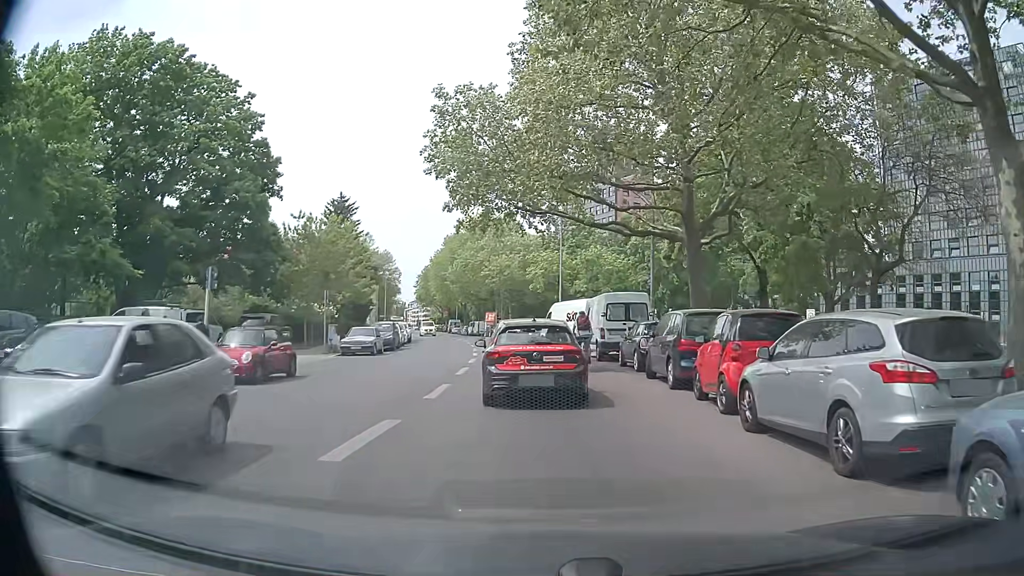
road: tertiary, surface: asphalt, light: Day
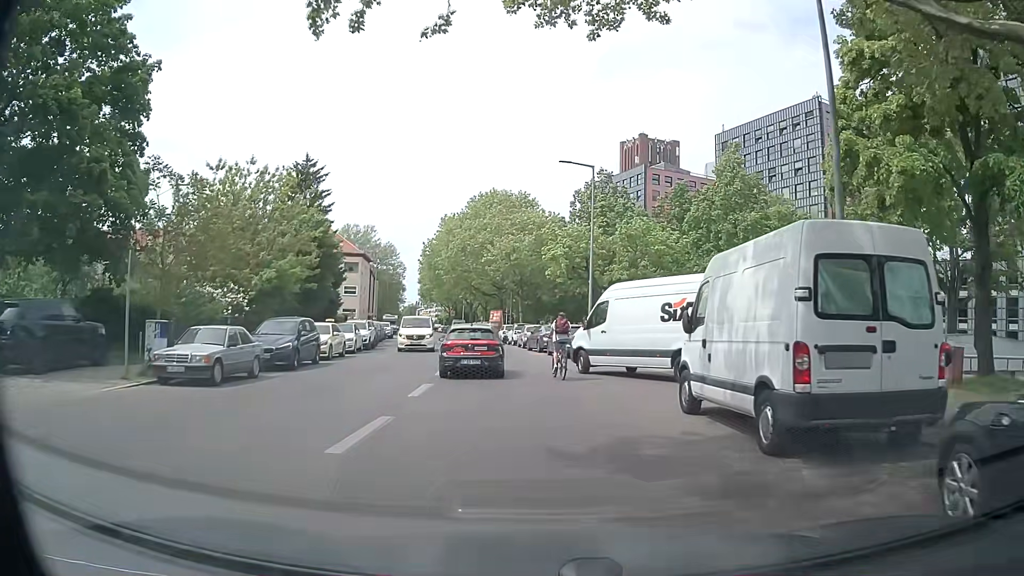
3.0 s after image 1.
(-0.3, +17.7) m; -2°
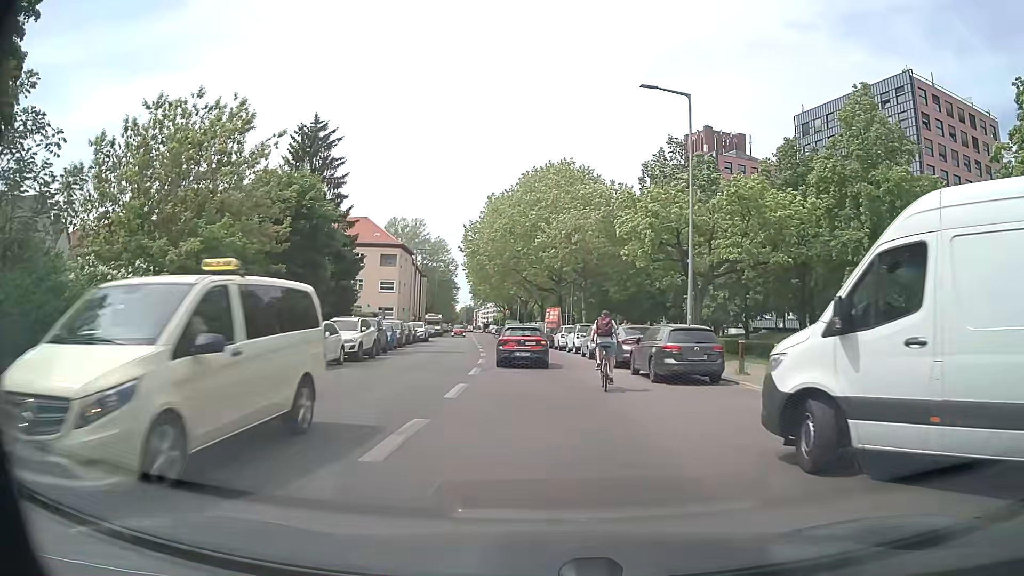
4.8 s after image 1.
(-0.4, +12.7) m; -6°
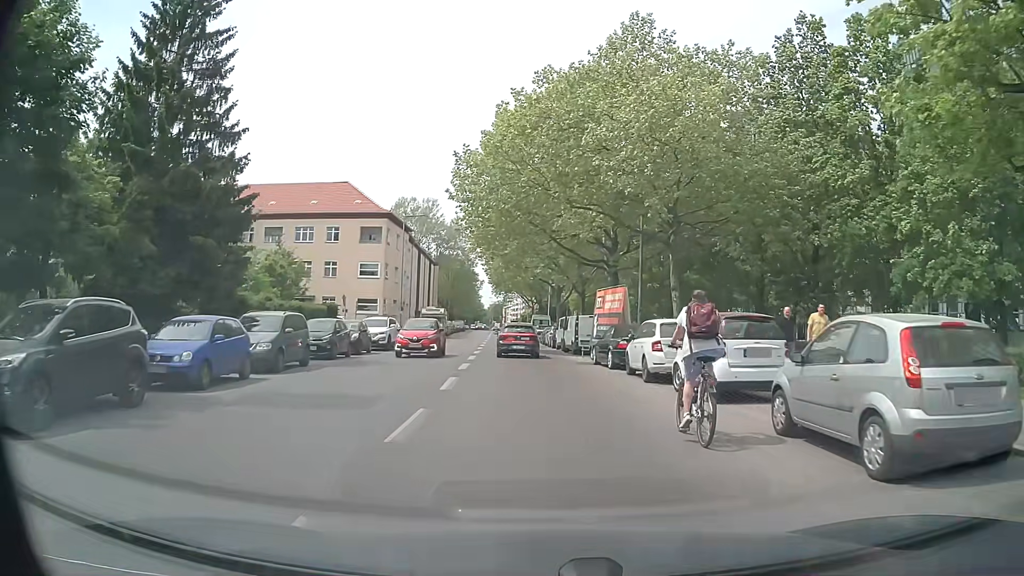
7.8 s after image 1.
(-0.3, +23.4) m; -2°
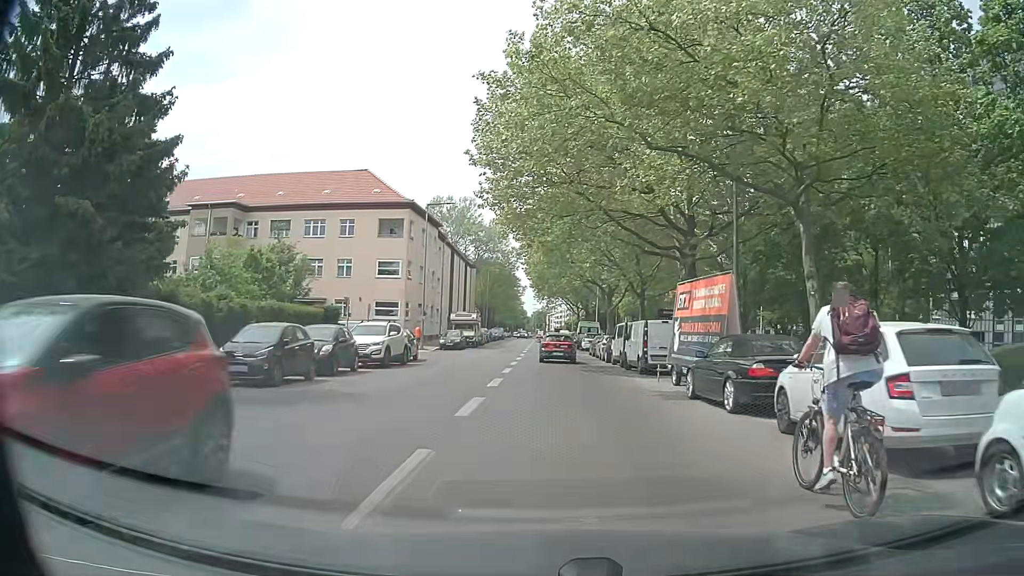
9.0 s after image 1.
(-0.3, +9.3) m; -4°
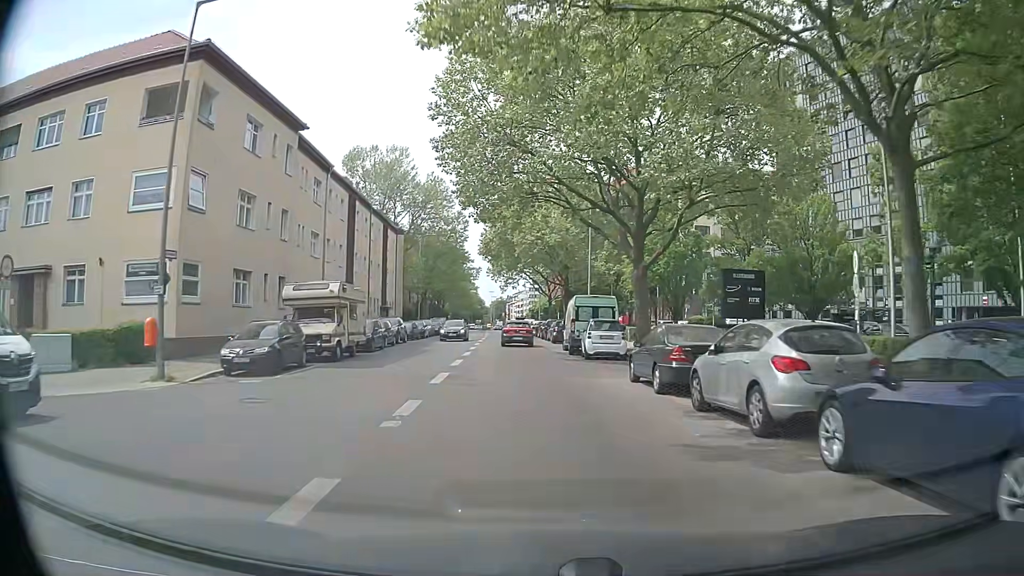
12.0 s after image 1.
(+0.1, +32.9) m; +4°
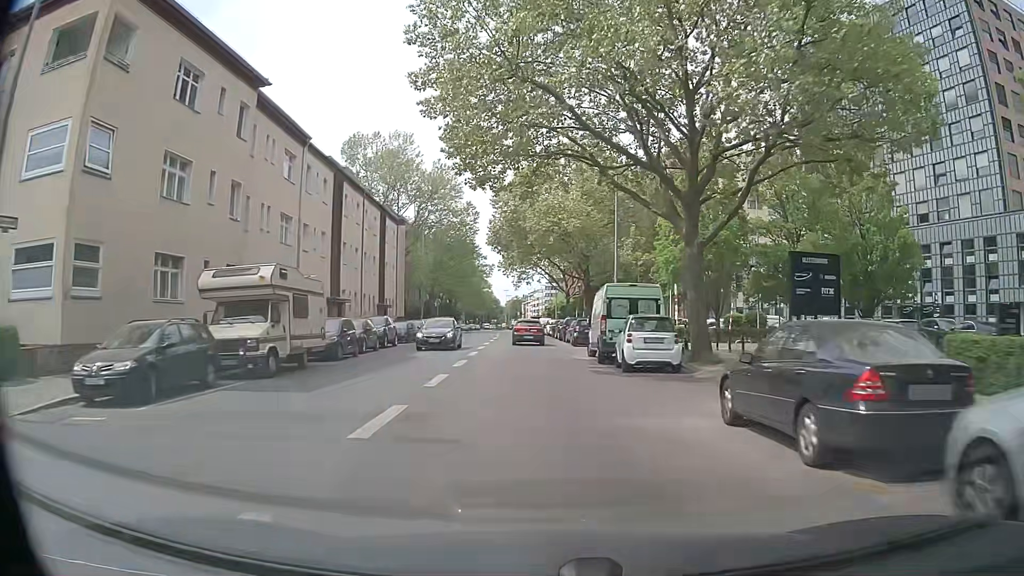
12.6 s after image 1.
(-0.1, +7.5) m; -1°
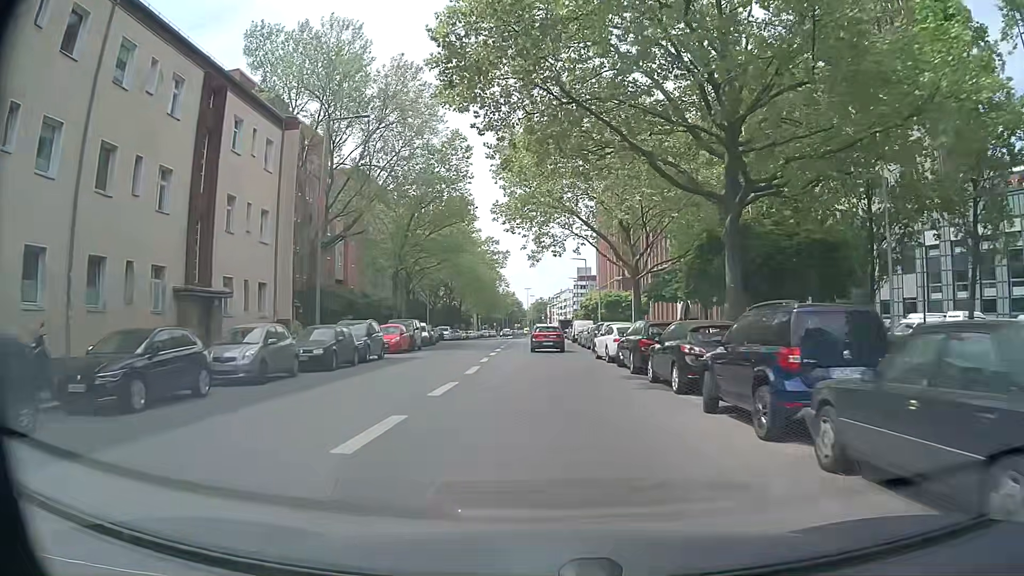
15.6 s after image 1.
(-1.0, +36.9) m; -2°
(0, +10) (0, +20) (0, +30) (0, +40) (0, +50) (0, +60) (-1, +70) (-1, +80) (0, +90) (0, +100) m
